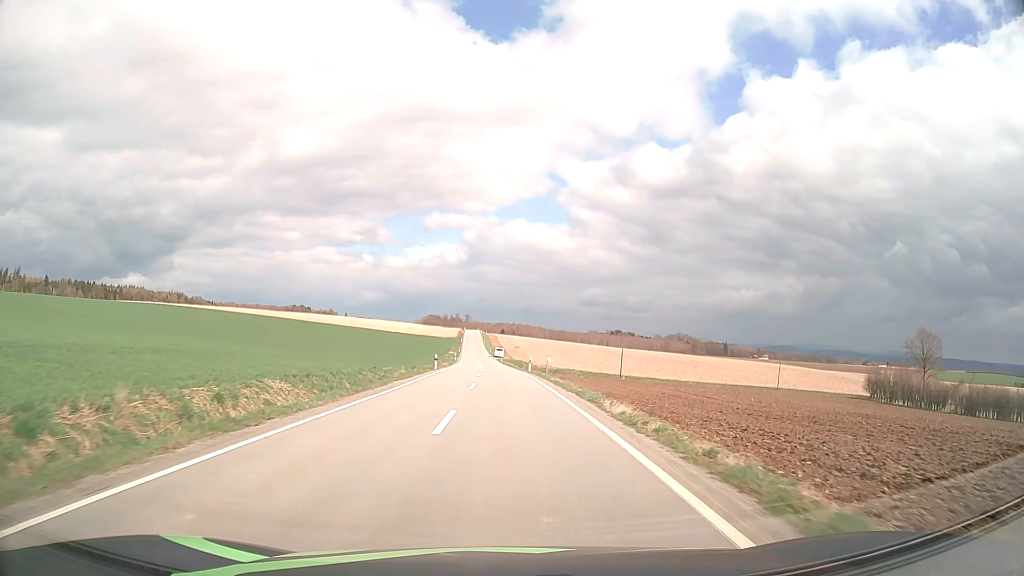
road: tertiary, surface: asphalt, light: Day
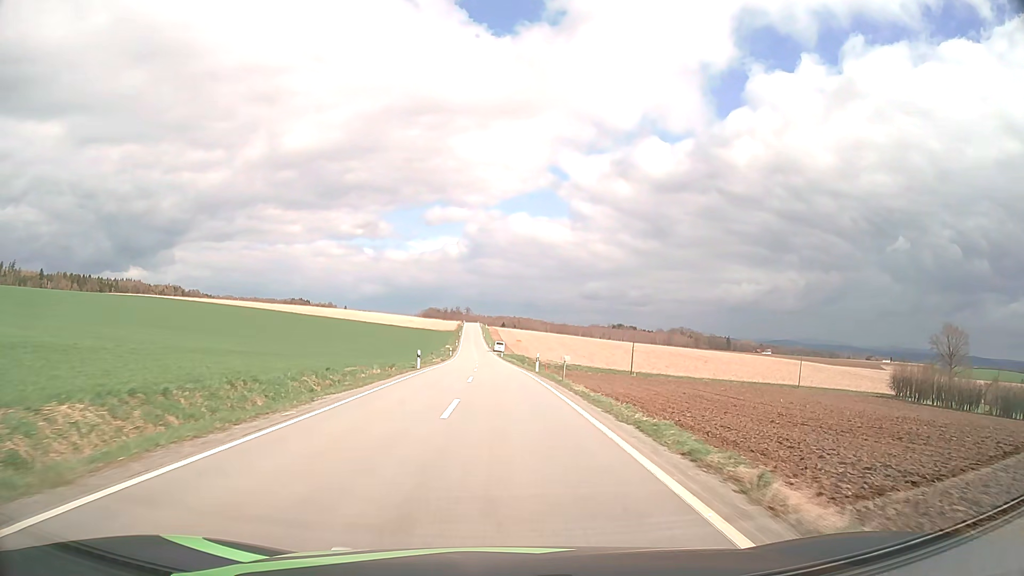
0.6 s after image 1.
(0.0, +10.1) m; 0°
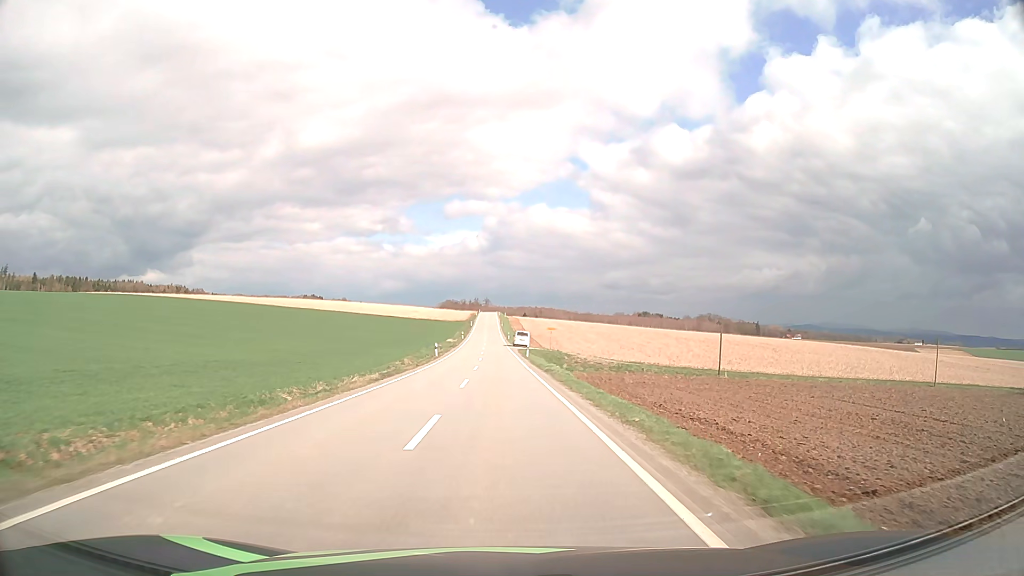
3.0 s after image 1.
(-0.4, +39.5) m; -2°
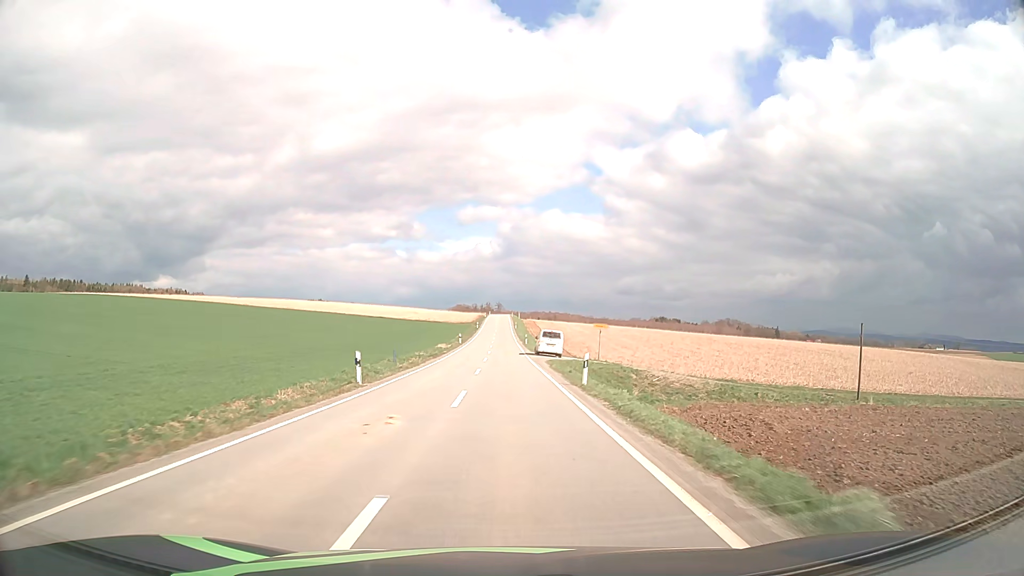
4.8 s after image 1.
(-0.4, +30.8) m; -1°
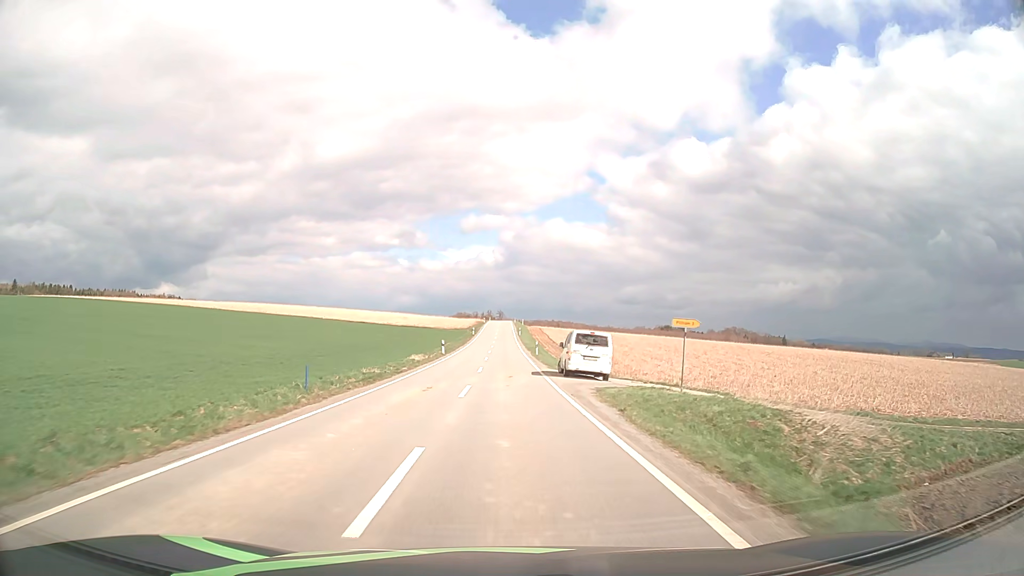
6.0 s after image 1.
(0.0, +21.2) m; 0°
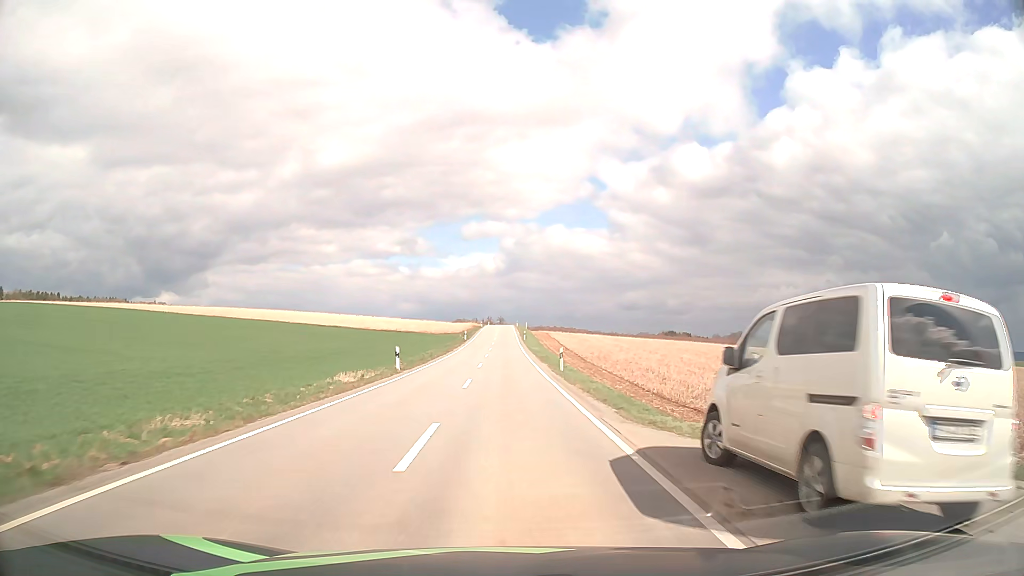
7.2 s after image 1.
(0.0, +21.6) m; 0°
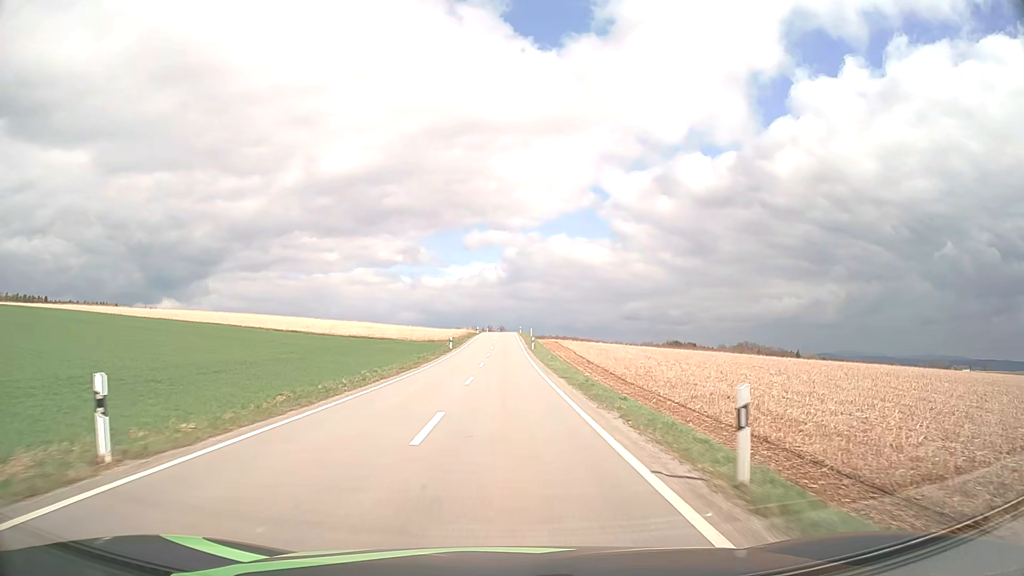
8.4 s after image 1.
(0.0, +22.1) m; 0°
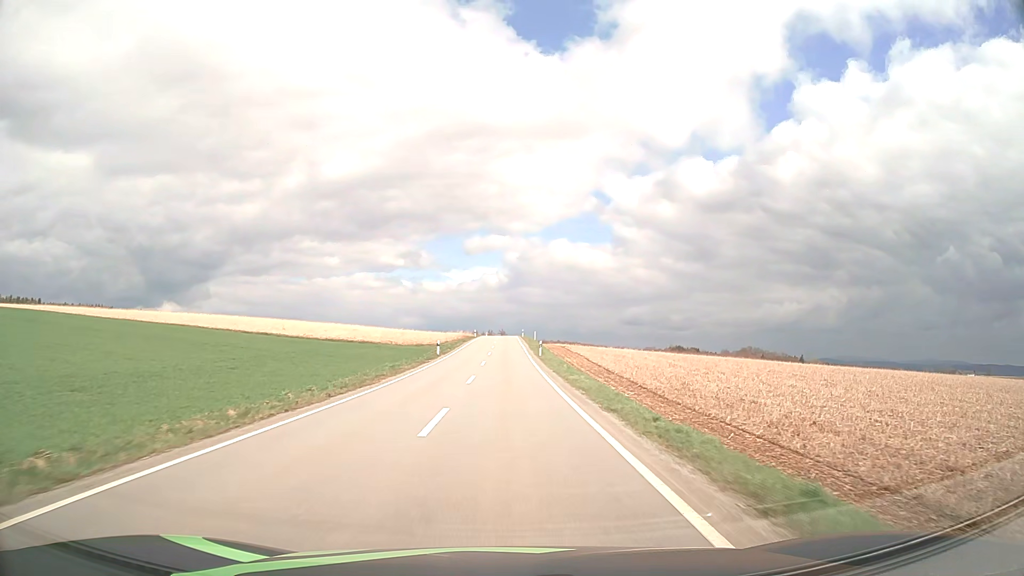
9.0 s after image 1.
(0.0, +11.3) m; 0°
(0, +10) (0, +20) (0, +30) (0, +40) (0, +50) (0, +60) (0, +70) (0, +80) (0, +90) (0, +100) m
